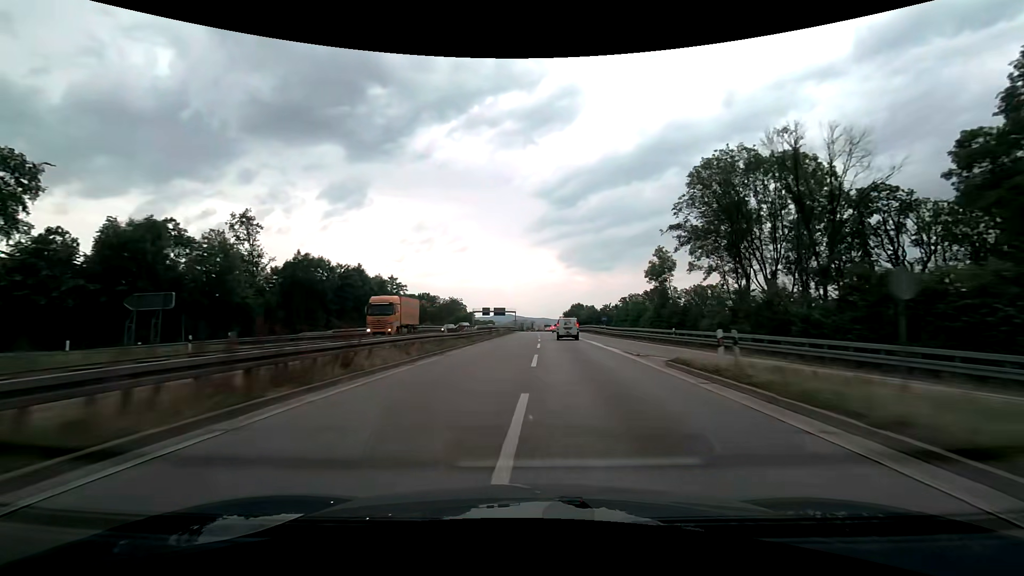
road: trunk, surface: asphalt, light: Day
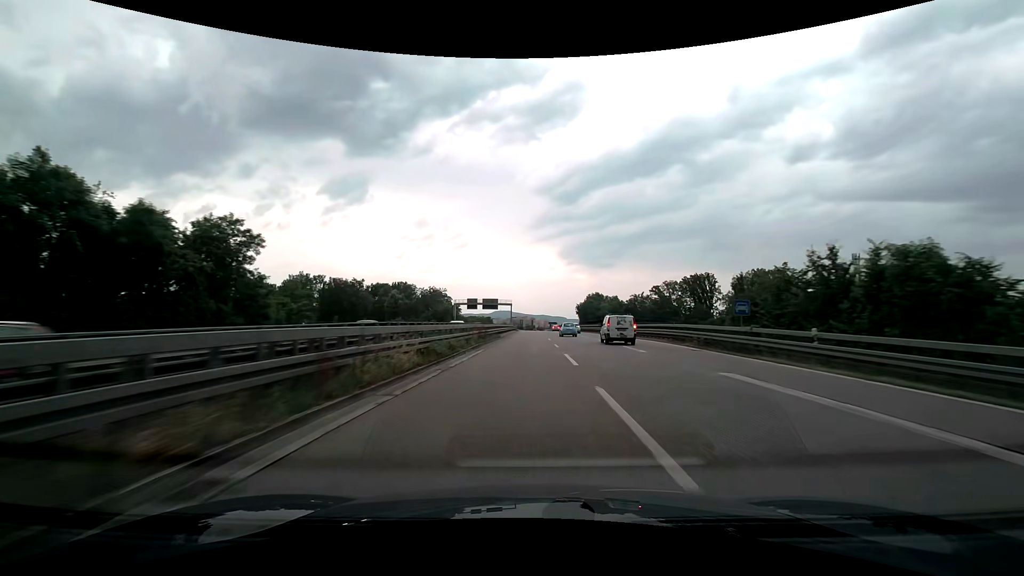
(-0.2, +47.6) m; 0°
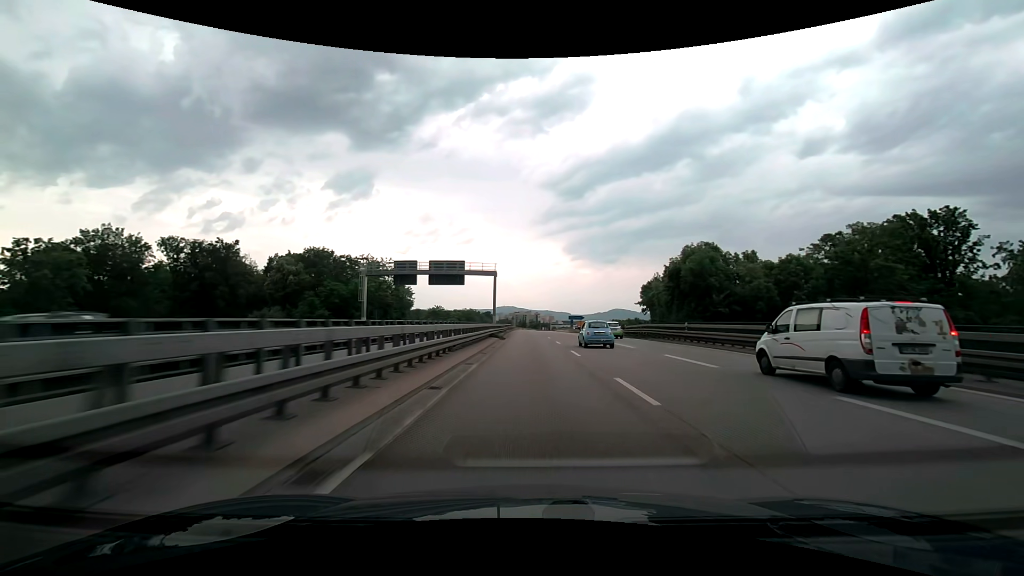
(-0.2, +80.3) m; 0°
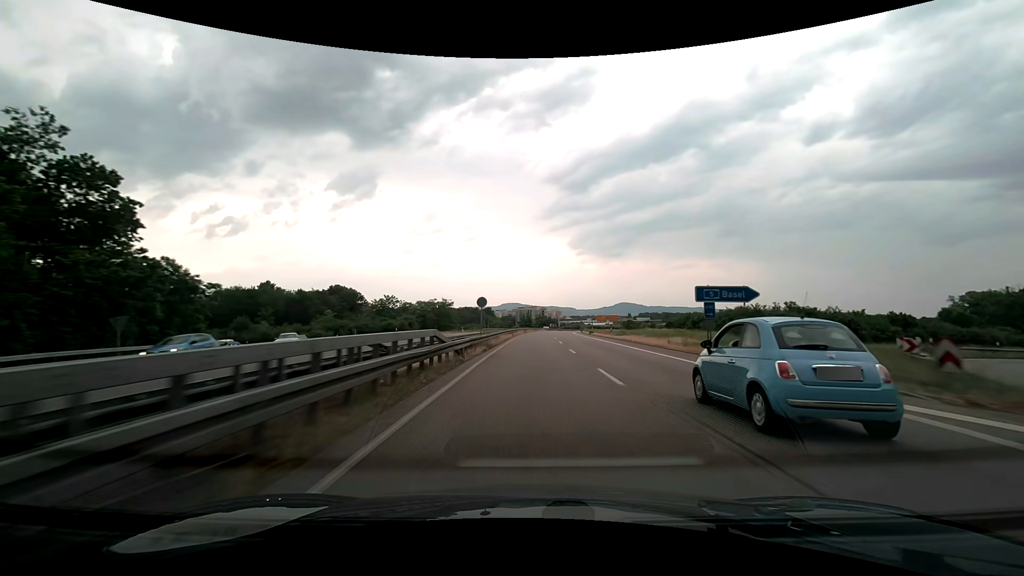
(-0.4, +81.1) m; 0°
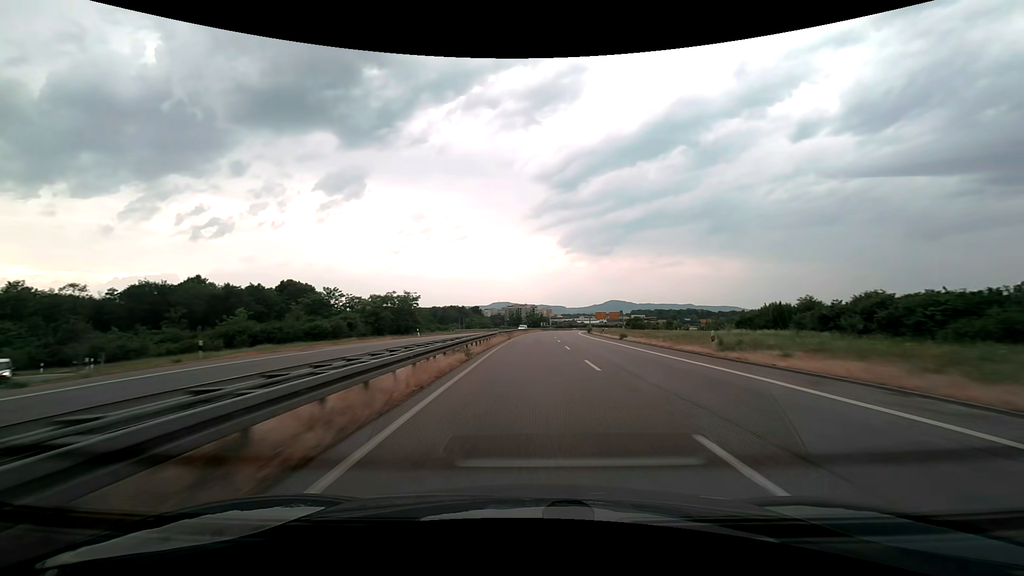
(+0.2, +33.0) m; +1°
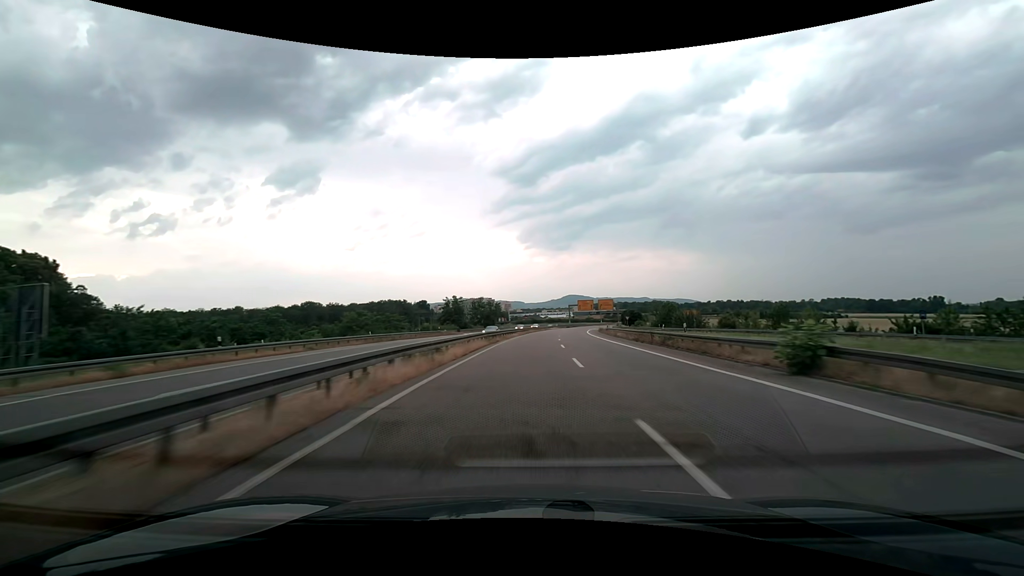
(+3.1, +83.2) m; +5°
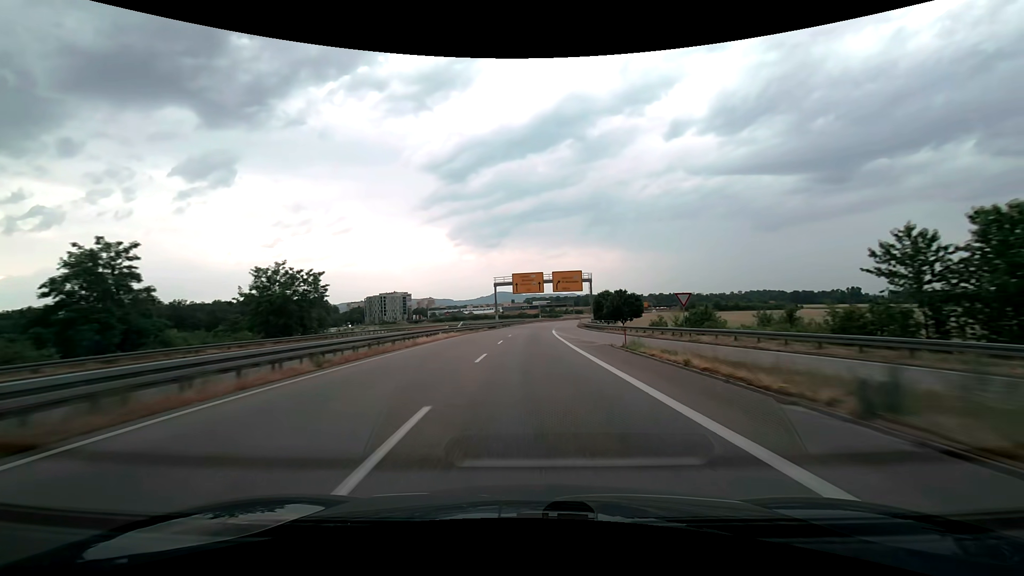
(+7.1, +82.5) m; +8°
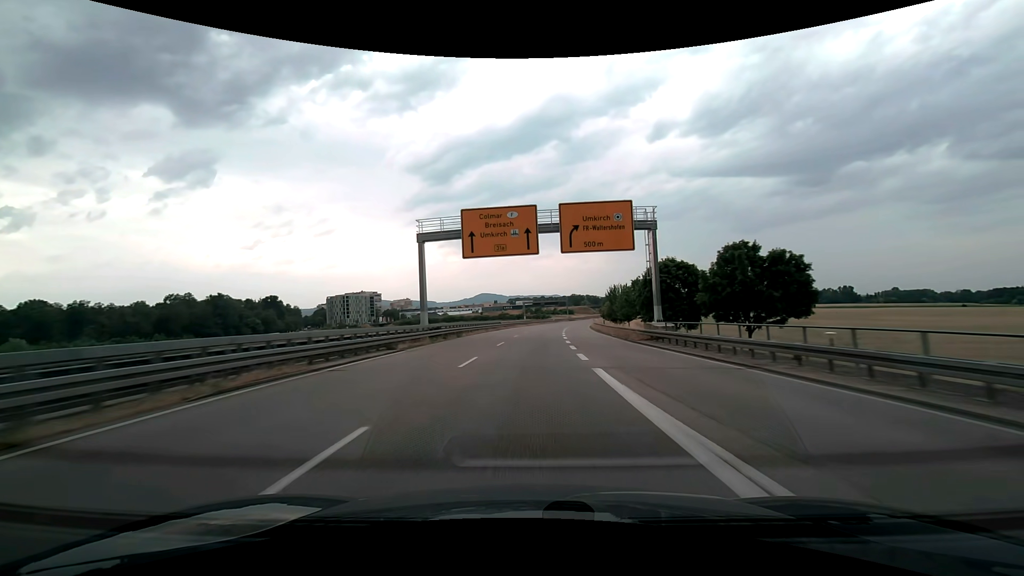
(+0.7, +49.3) m; +2°
(0, +10) (0, +20) (0, +30) (+1, +40) (+1, +50) (+2, +60) (+3, +70) (+4, +80) (+5, +90) (+6, +100) m
